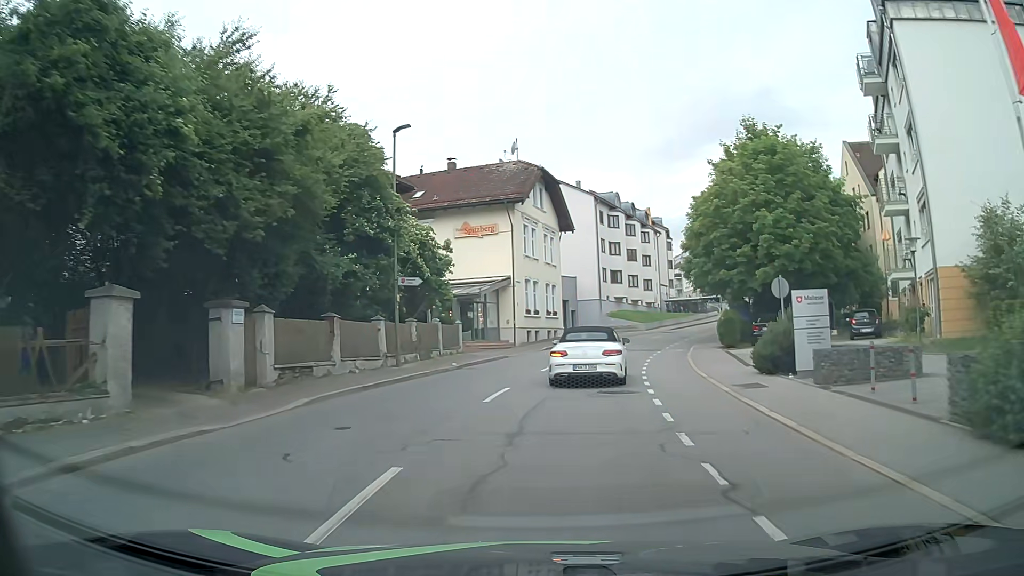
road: tertiary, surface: asphalt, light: Day
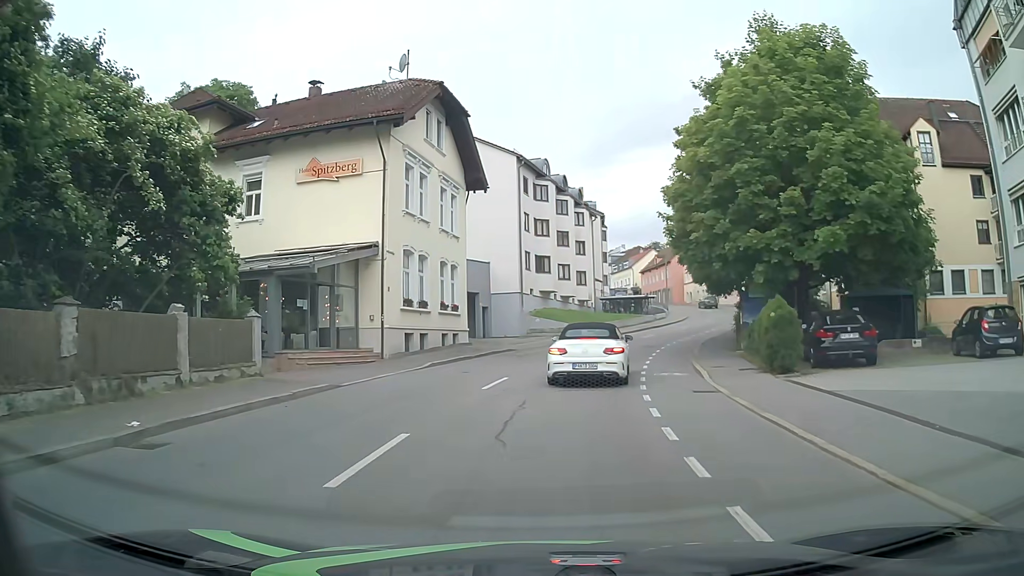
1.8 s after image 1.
(+1.1, +15.4) m; +8°
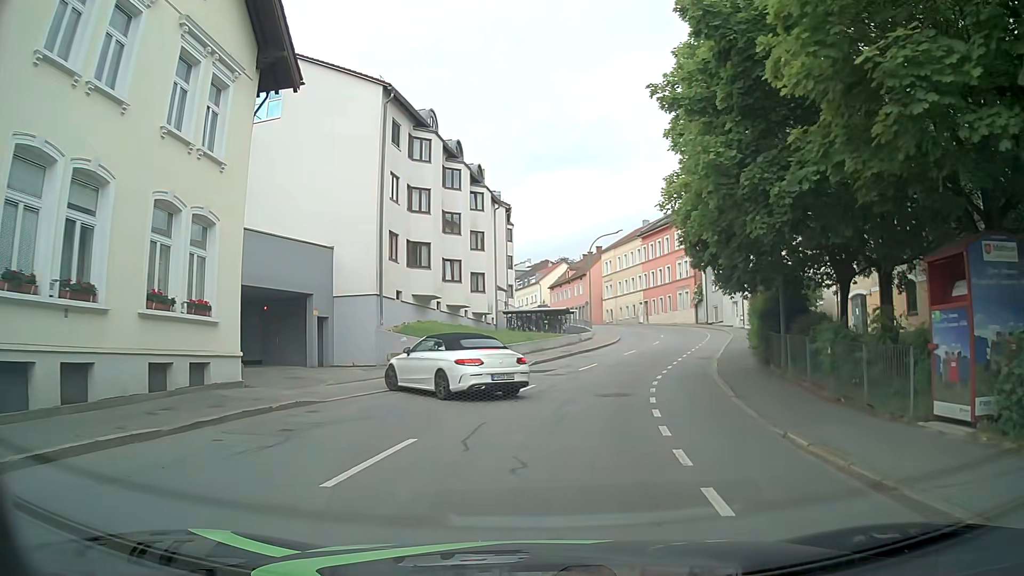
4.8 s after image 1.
(+1.1, +17.2) m; +8°
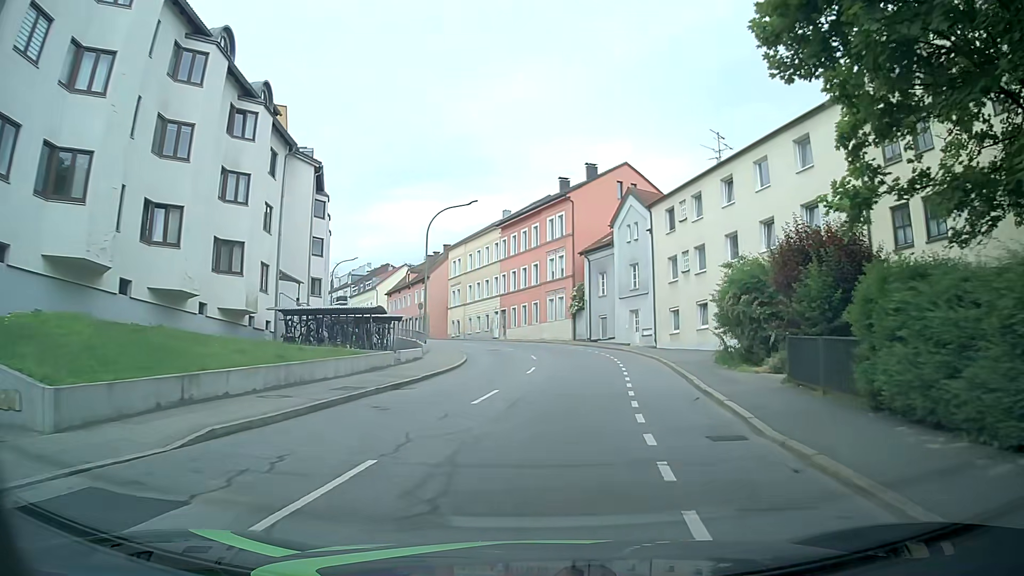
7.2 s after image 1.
(+2.0, +19.3) m; +12°
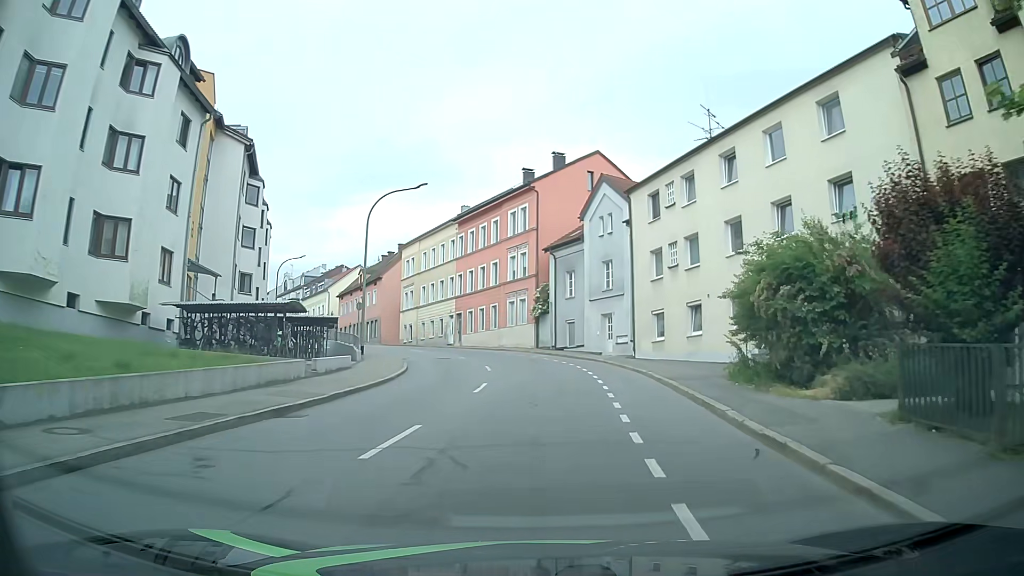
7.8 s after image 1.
(+0.2, +6.0) m; +4°
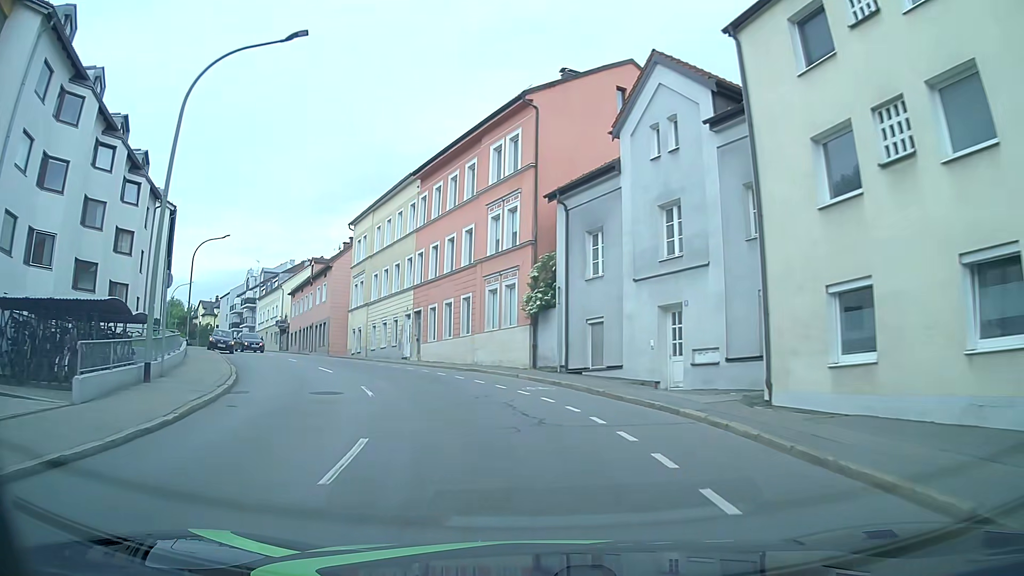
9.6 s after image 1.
(+0.4, +19.6) m; 0°
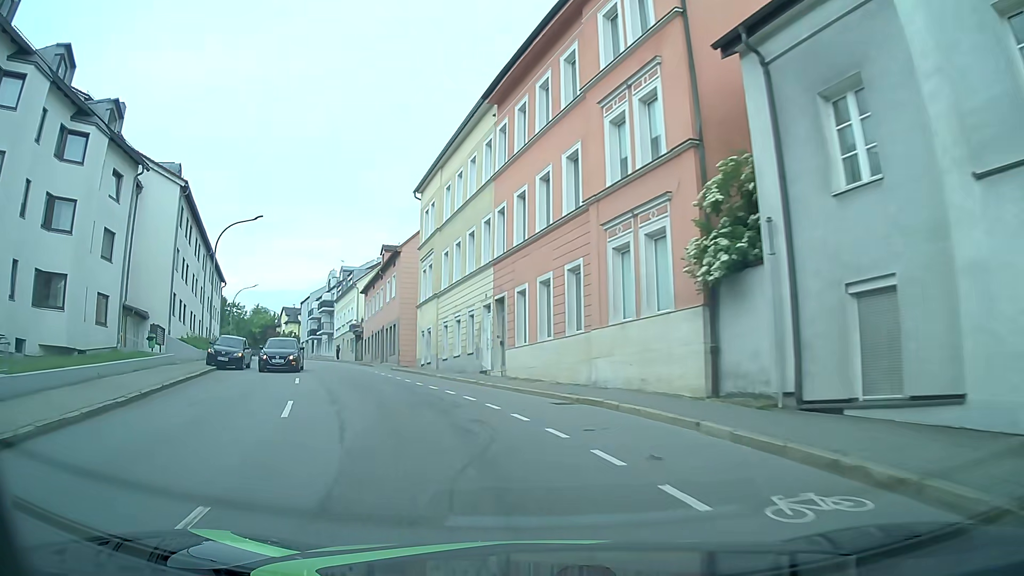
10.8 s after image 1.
(-0.8, +13.5) m; -9°
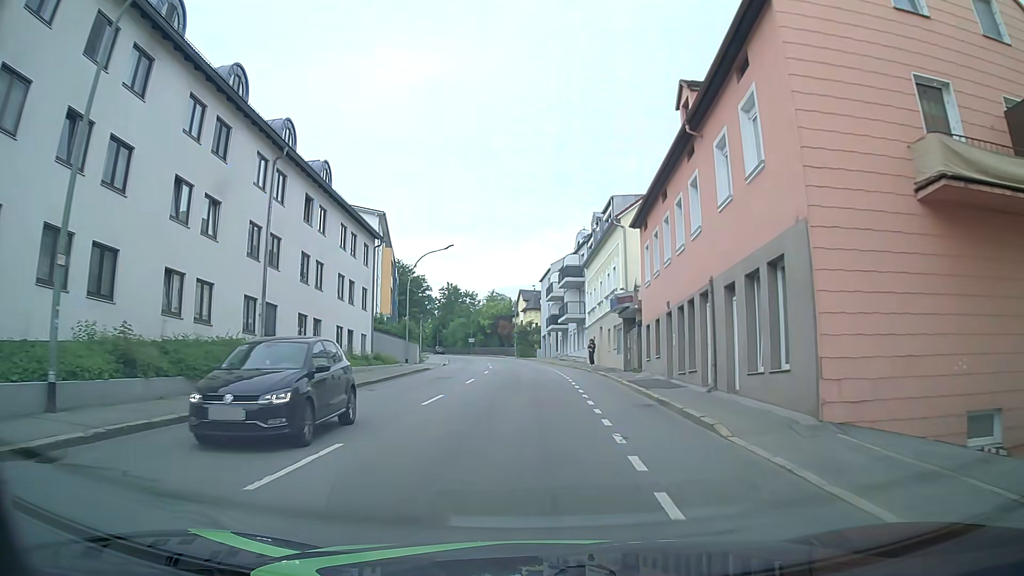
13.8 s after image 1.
(-8.6, +32.3) m; -23°
(0, +10) (0, +20) (0, +30) (-1, +40) (-1, +50) (-2, +60) (-4, +70) (-5, +80) (-7, +90) (-9, +99) m
